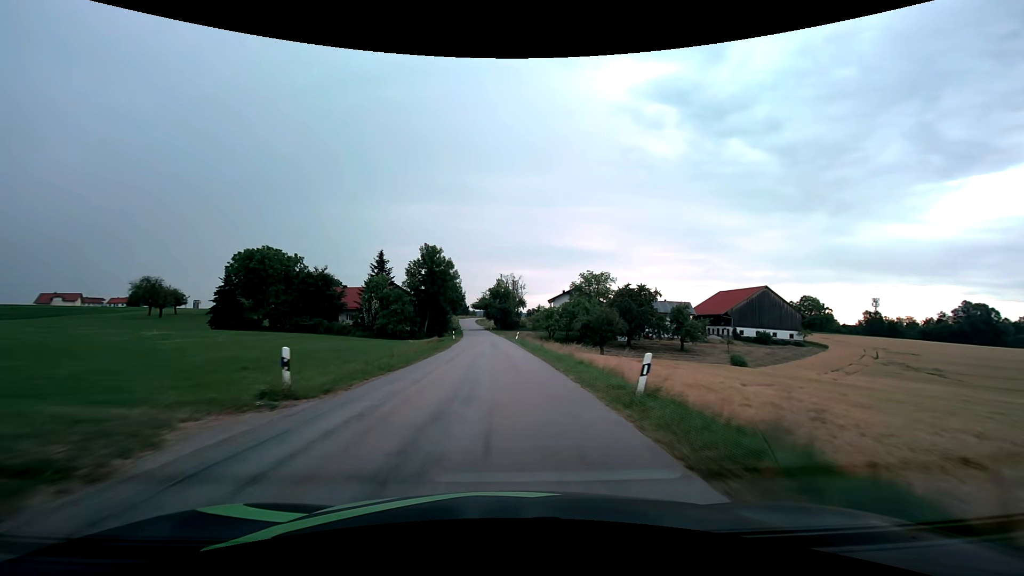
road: tertiary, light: Day
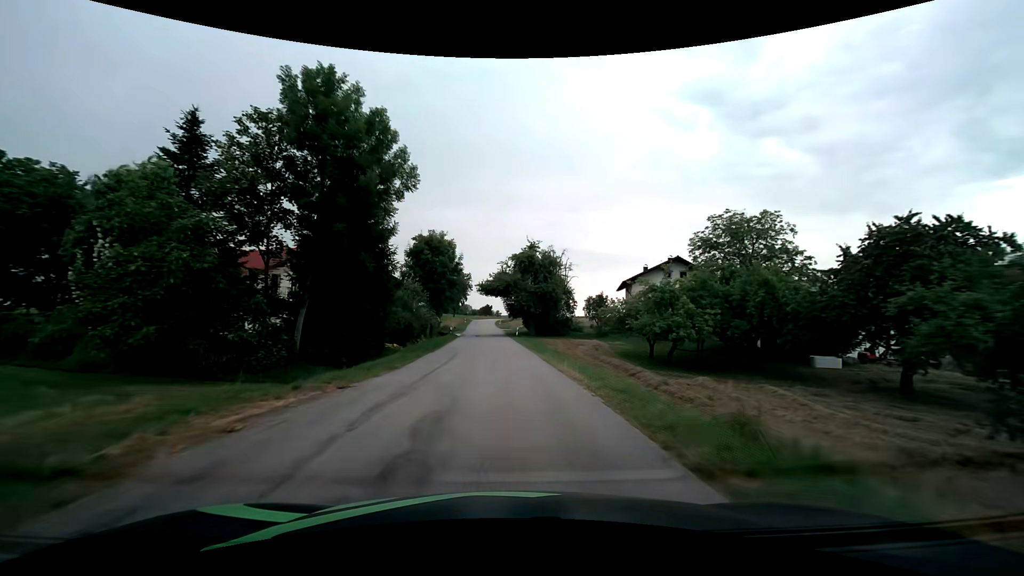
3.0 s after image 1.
(-1.4, +53.2) m; -3°
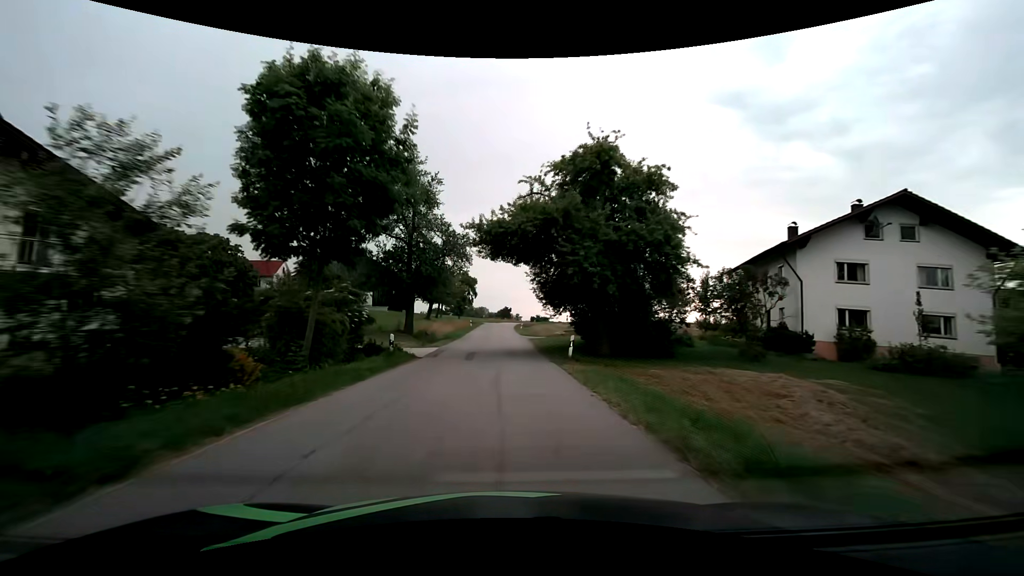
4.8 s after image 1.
(-0.7, +31.9) m; -2°
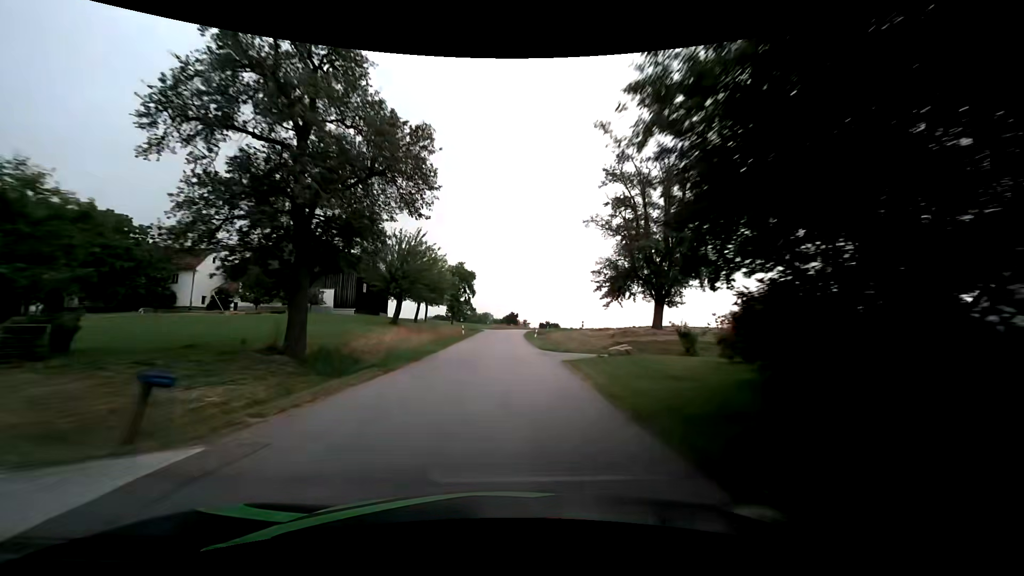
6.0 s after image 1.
(-0.2, +21.2) m; -1°
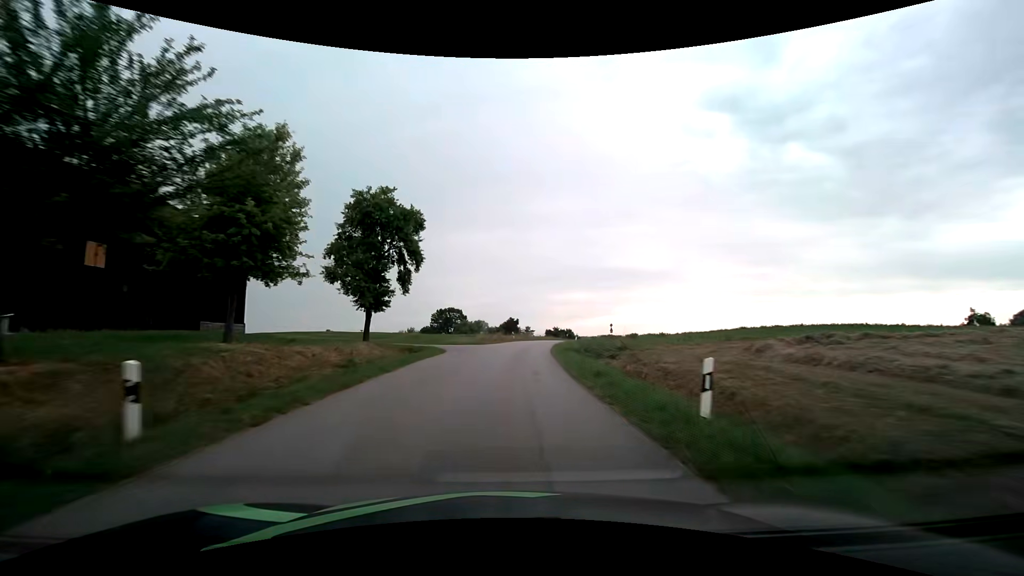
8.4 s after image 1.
(+0.1, +42.2) m; 0°
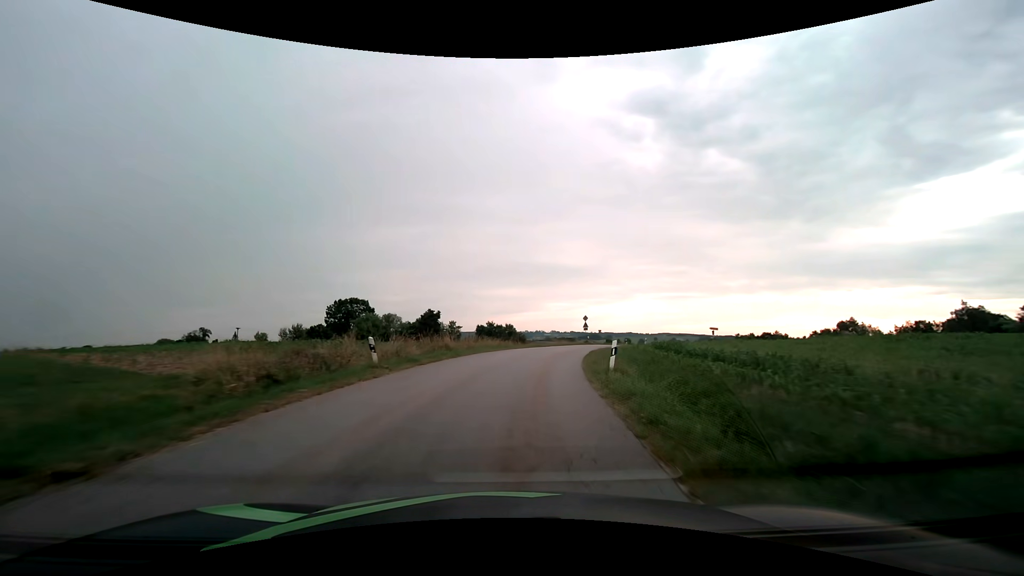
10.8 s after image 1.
(+2.1, +41.3) m; +8°
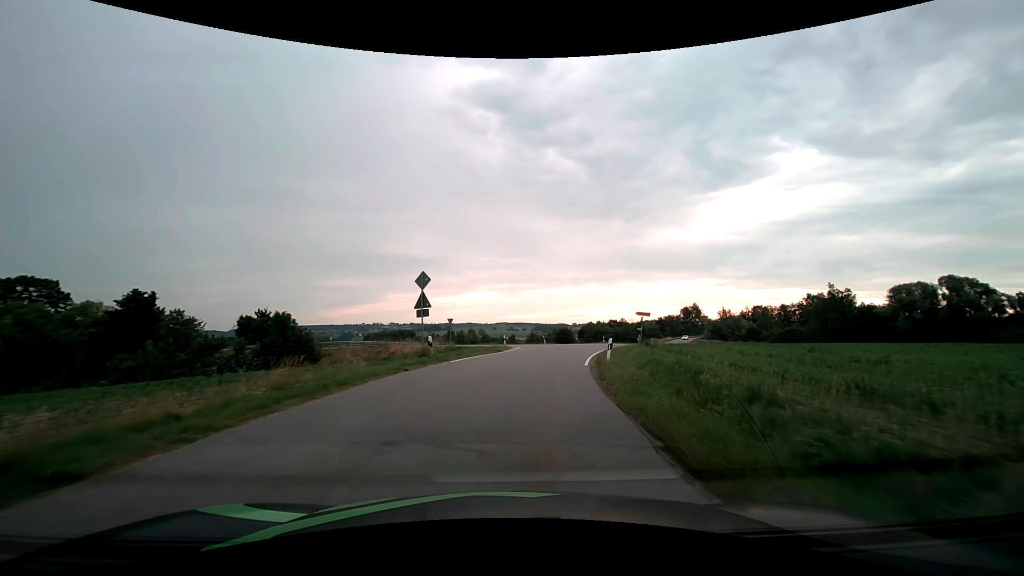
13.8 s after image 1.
(+6.6, +42.6) m; +18°
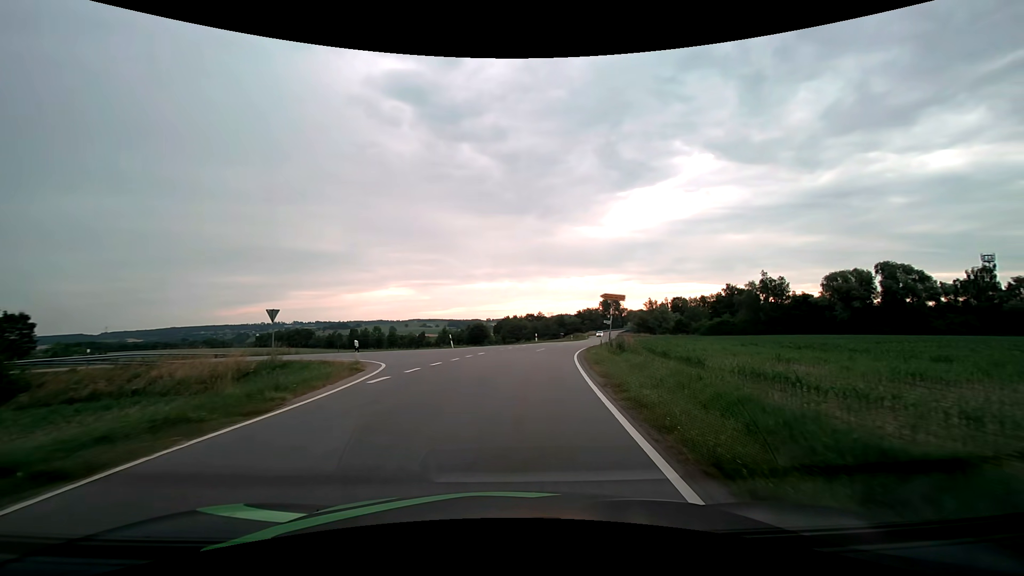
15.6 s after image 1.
(+1.9, +21.7) m; +10°
(0, +10) (+2, +20) (+3, +30) (-4, +36) (-14, +37) (-24, +38) (-34, +39) (-44, +40) (-54, +41) (-64, +43) m
